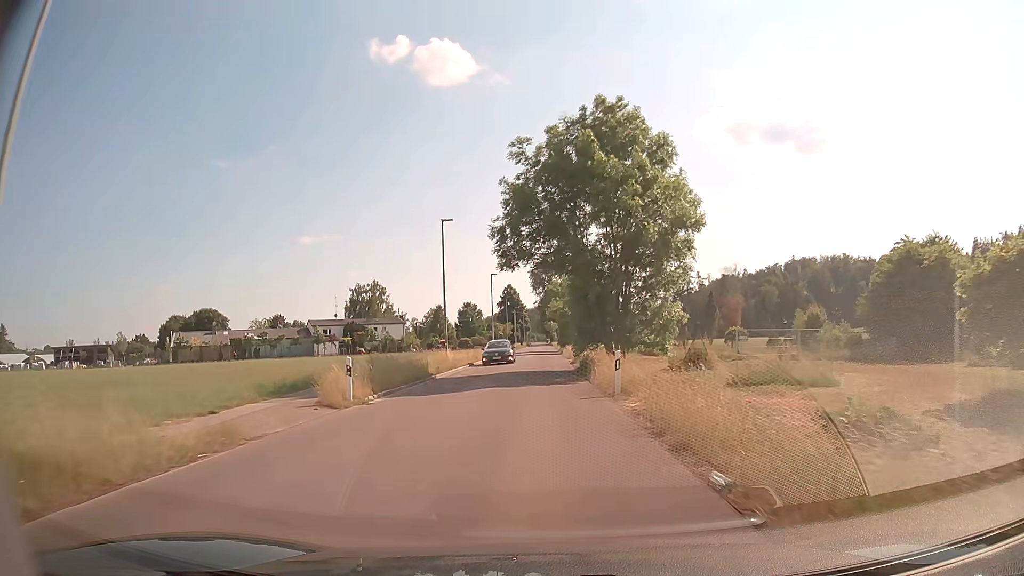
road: tertiary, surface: asphalt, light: Day
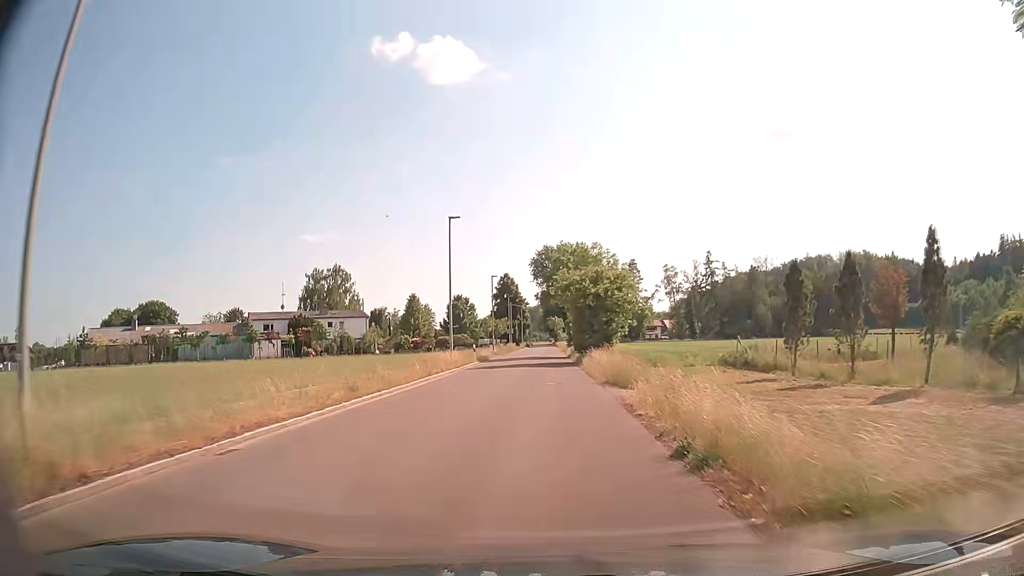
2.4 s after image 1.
(-0.1, +30.3) m; 0°
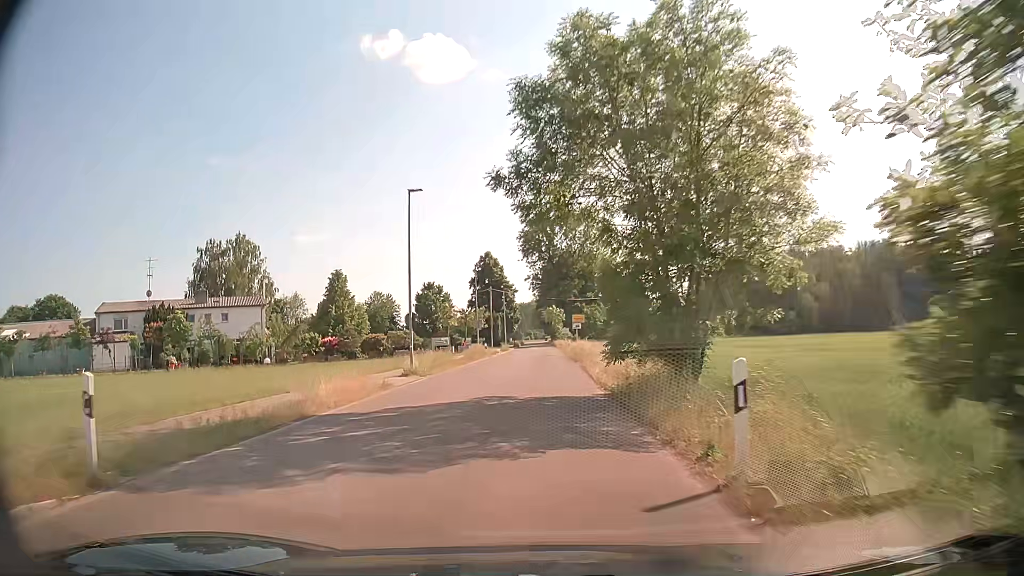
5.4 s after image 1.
(0.0, +38.6) m; -1°
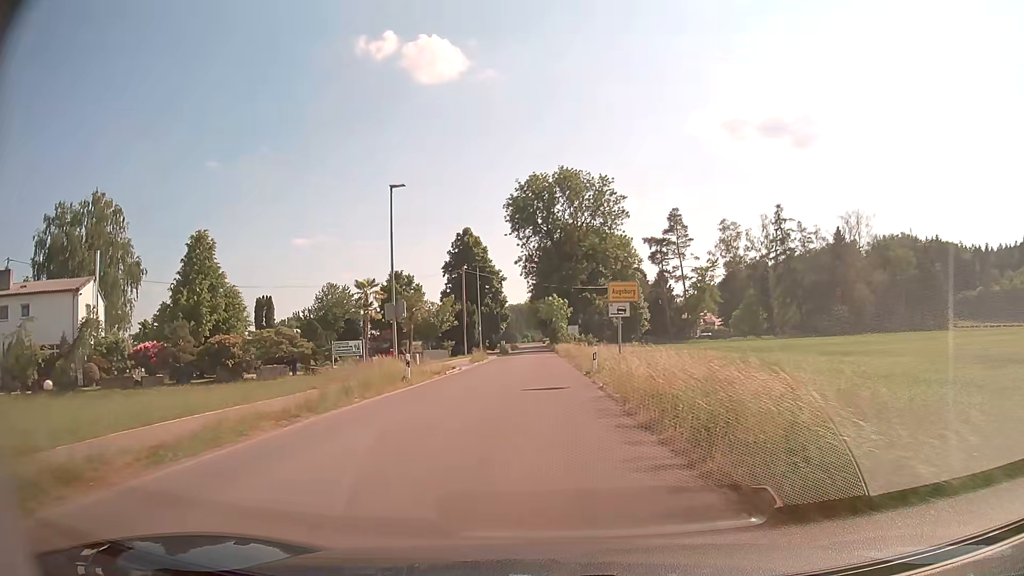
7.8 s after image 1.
(+0.5, +30.5) m; +1°
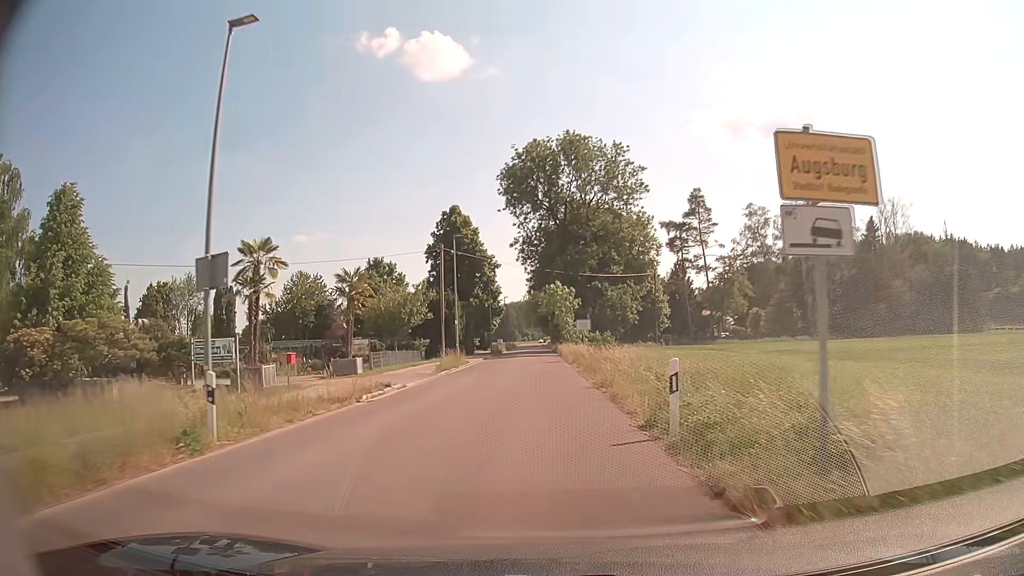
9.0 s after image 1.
(0.0, +15.1) m; 0°
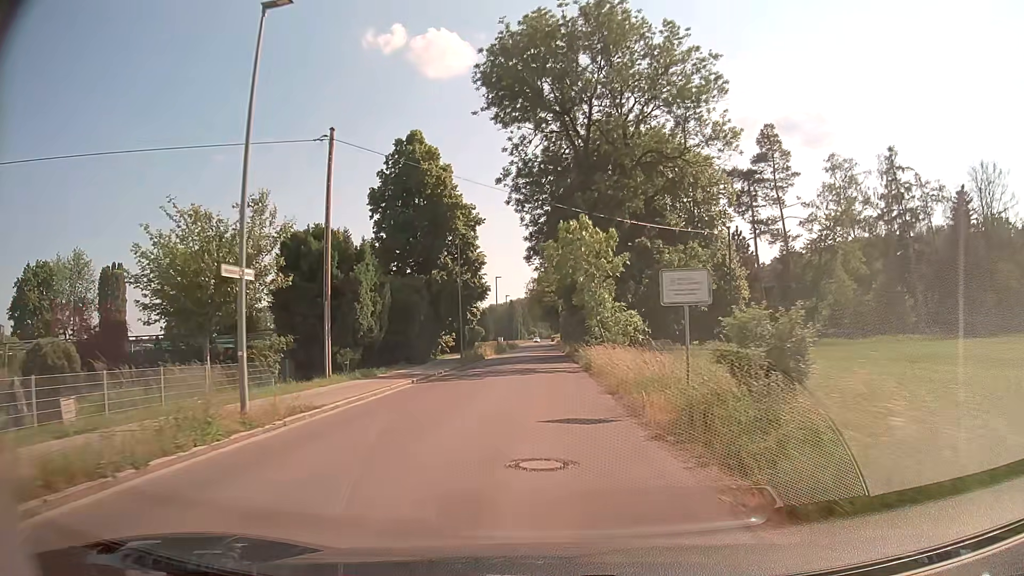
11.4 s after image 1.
(-0.1, +29.9) m; -1°
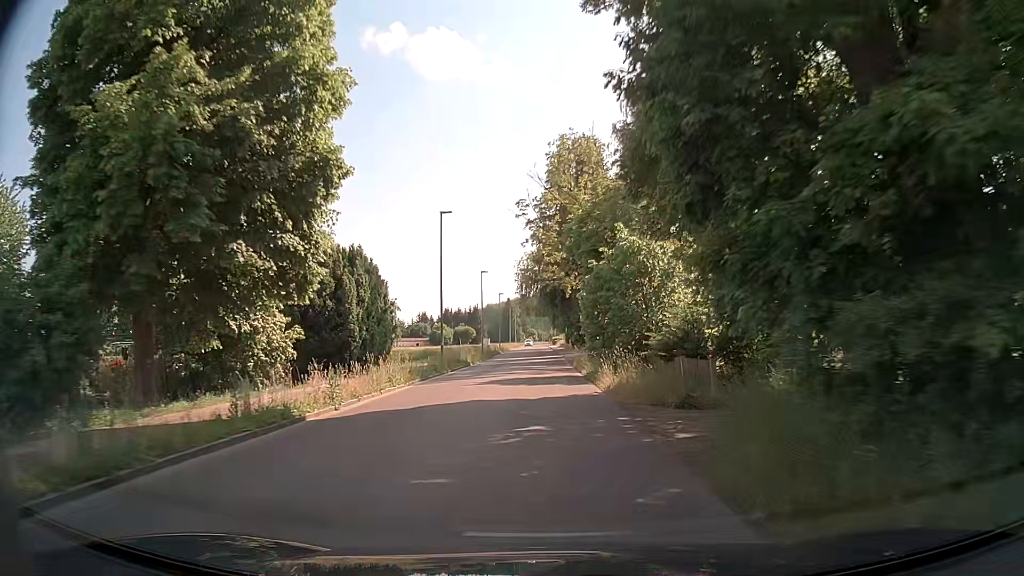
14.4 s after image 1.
(+0.1, +37.3) m; 0°
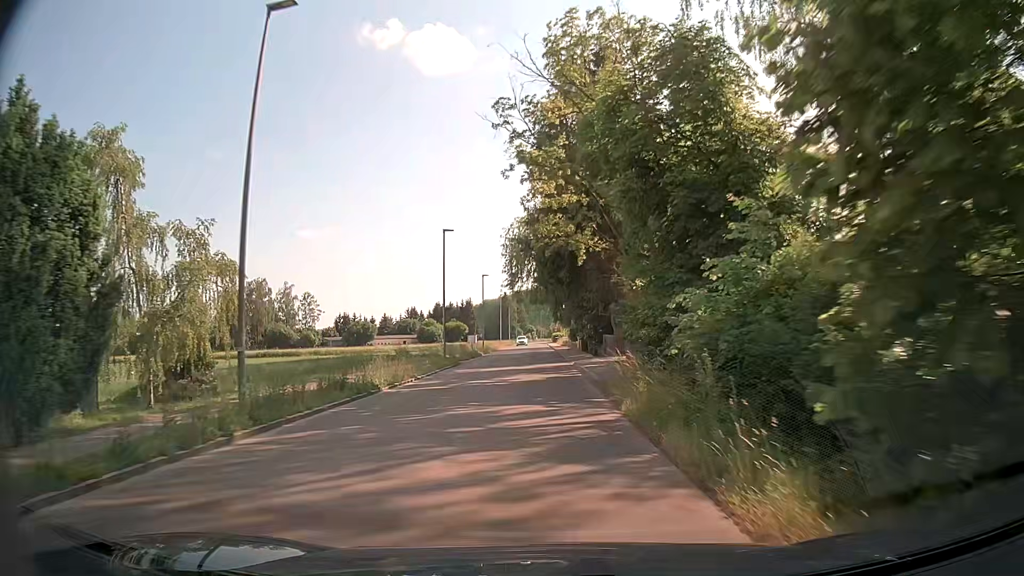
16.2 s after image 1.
(+0.1, +22.4) m; 0°
(0, +10) (0, +20) (0, +30) (-1, +40) (-1, +50) (-1, +60) (-1, +70) (-2, +80) (-2, +90) (-2, +100) m
